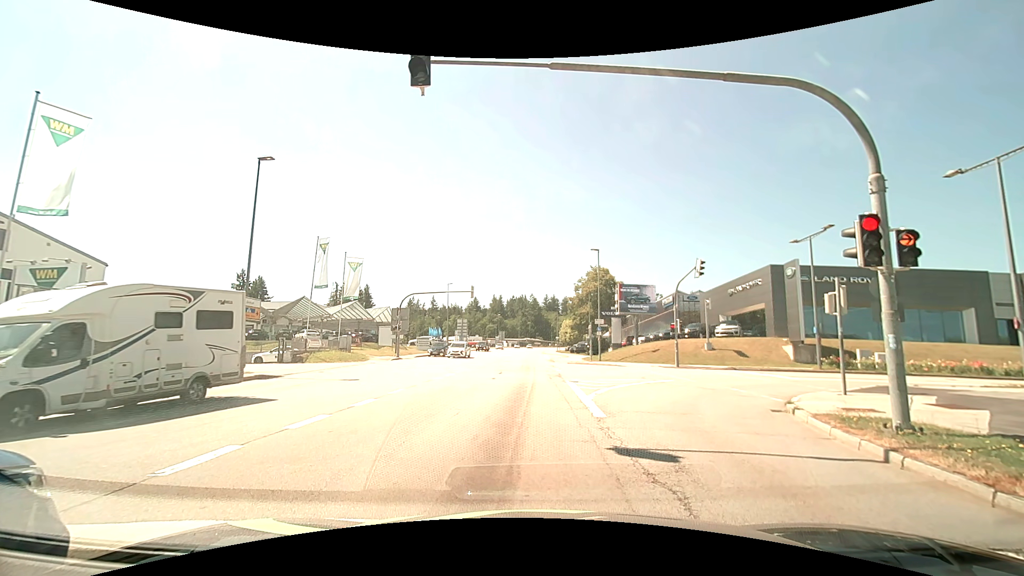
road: tertiary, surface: asphalt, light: Day
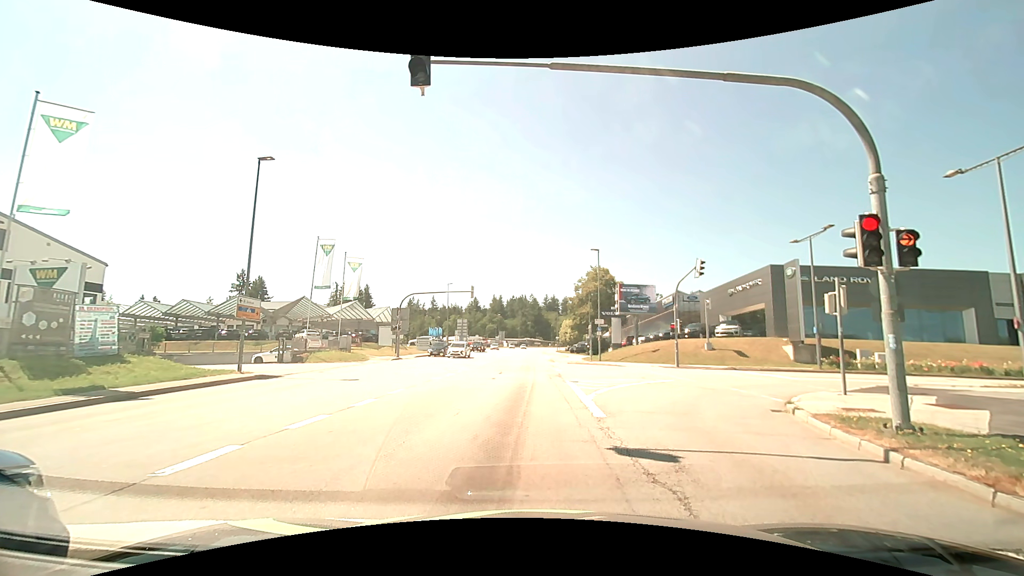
(0.0, 0.0) m; 0°
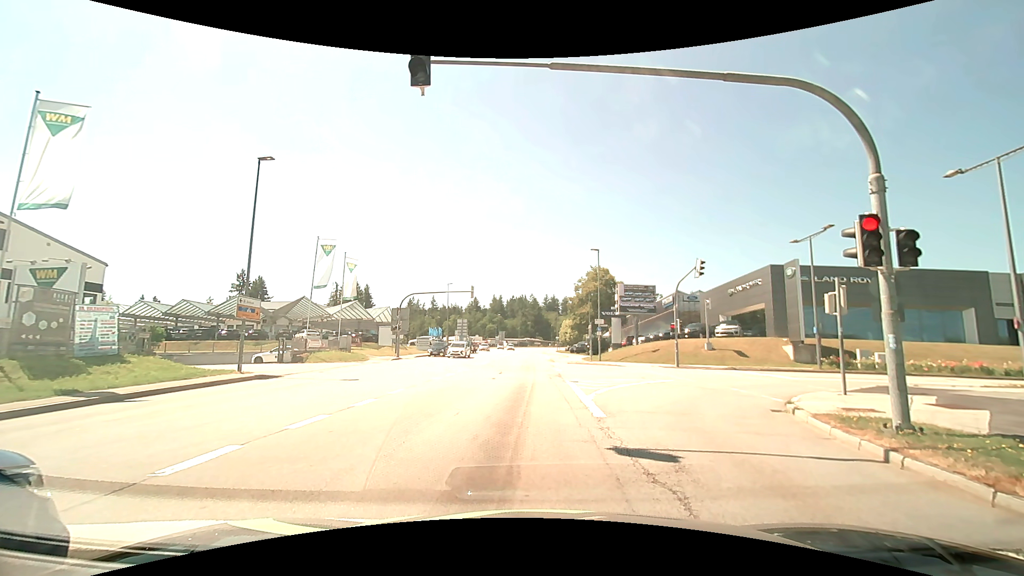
(0.0, 0.0) m; 0°
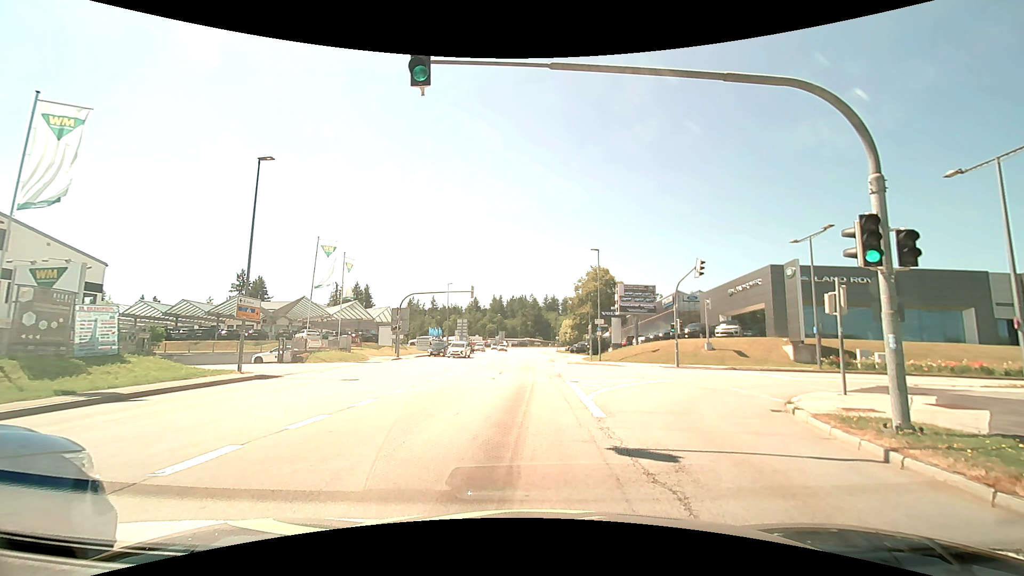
(0.0, 0.0) m; 0°
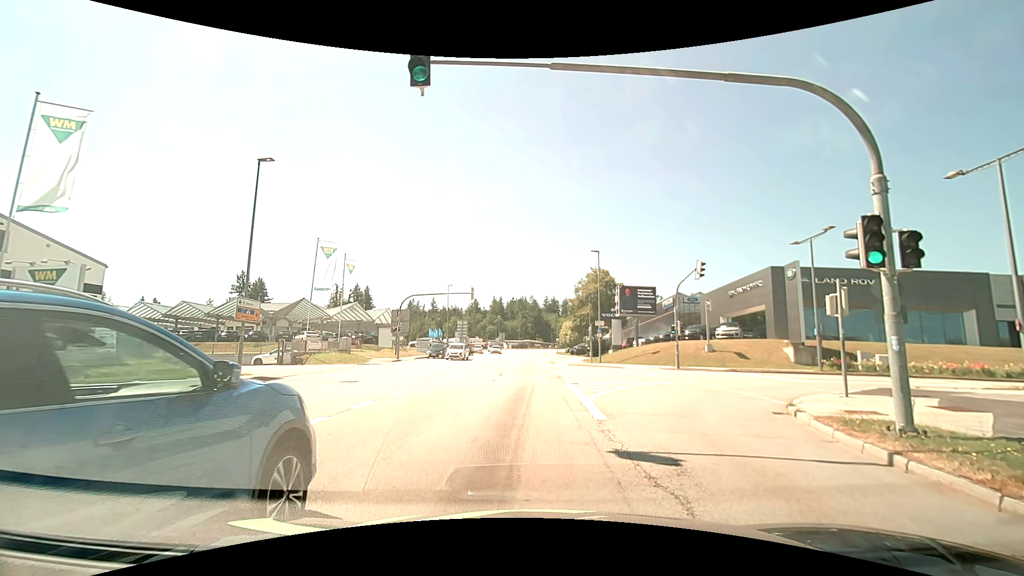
(0.0, 0.0) m; 0°
